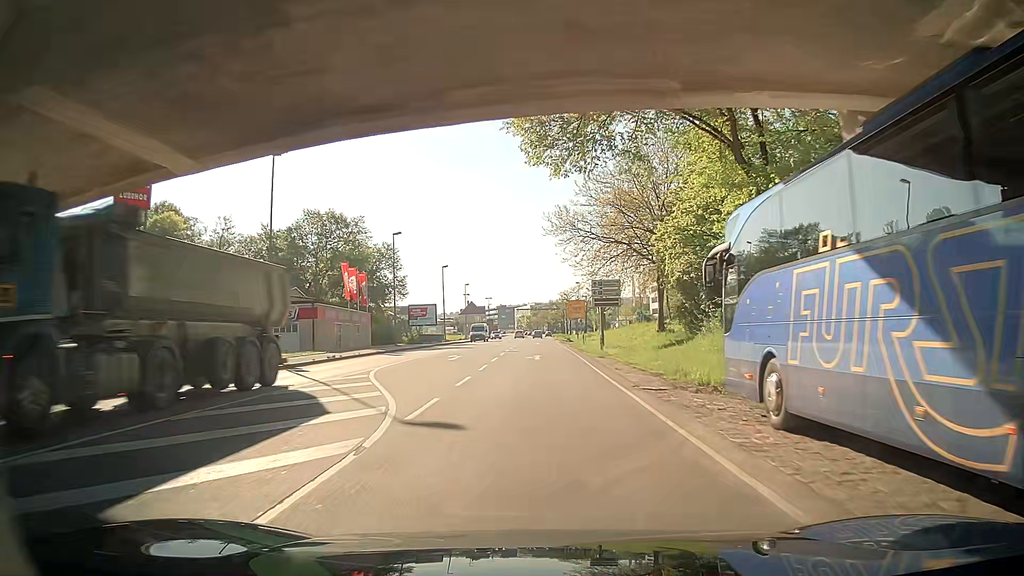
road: primary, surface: asphalt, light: Day
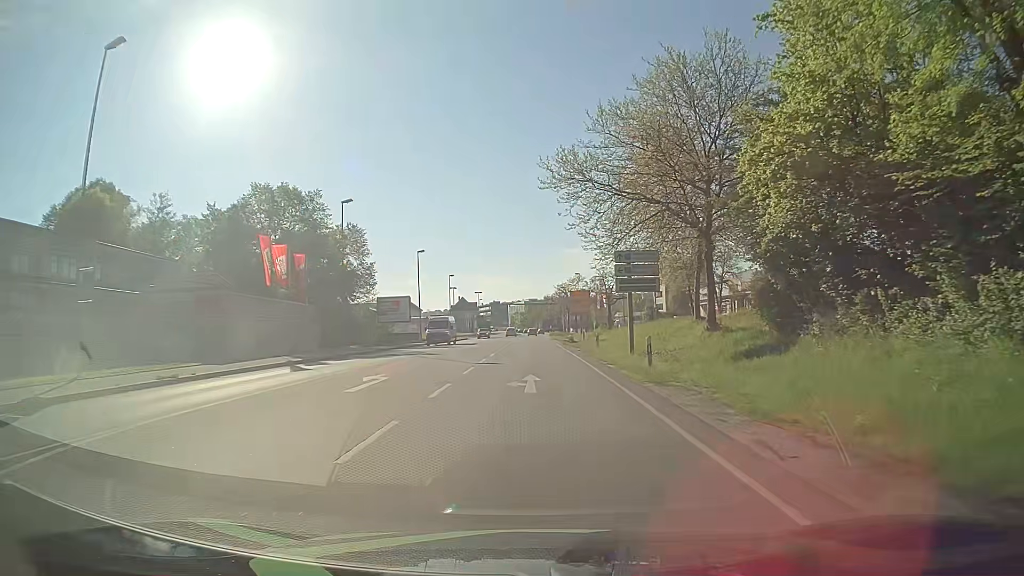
(0.0, +15.3) m; +1°
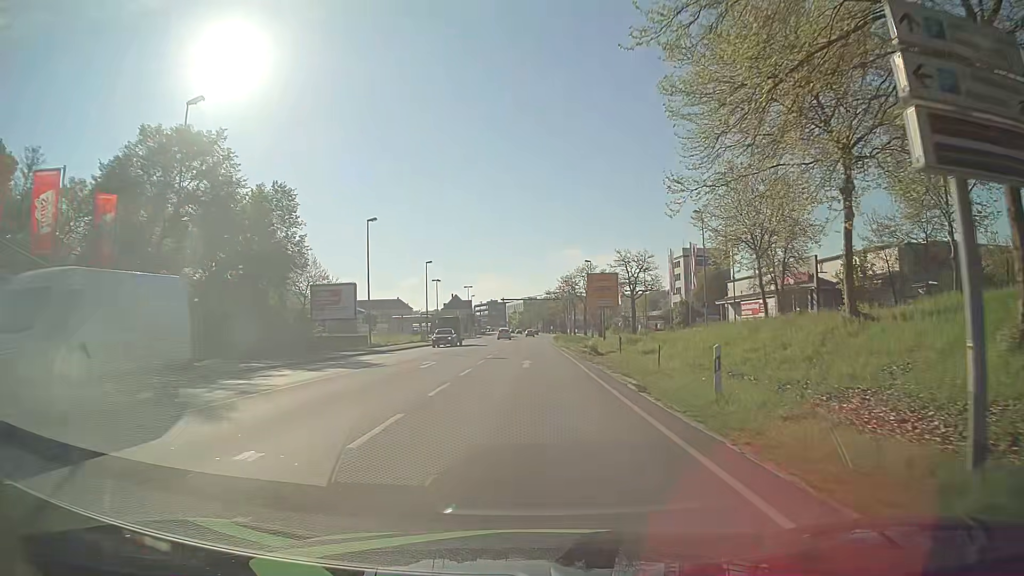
(+0.1, +23.0) m; 0°
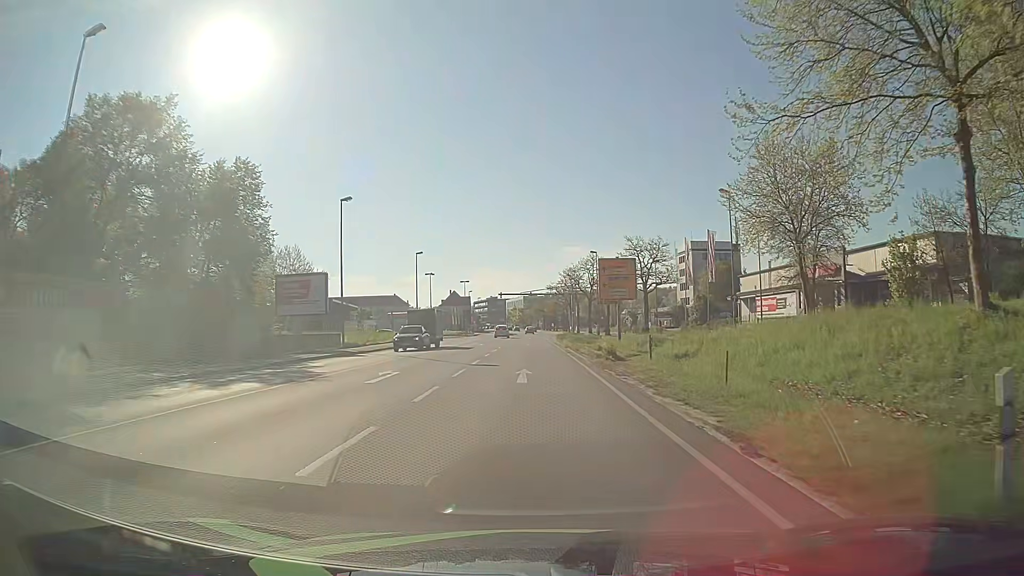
(0.0, +7.7) m; 0°
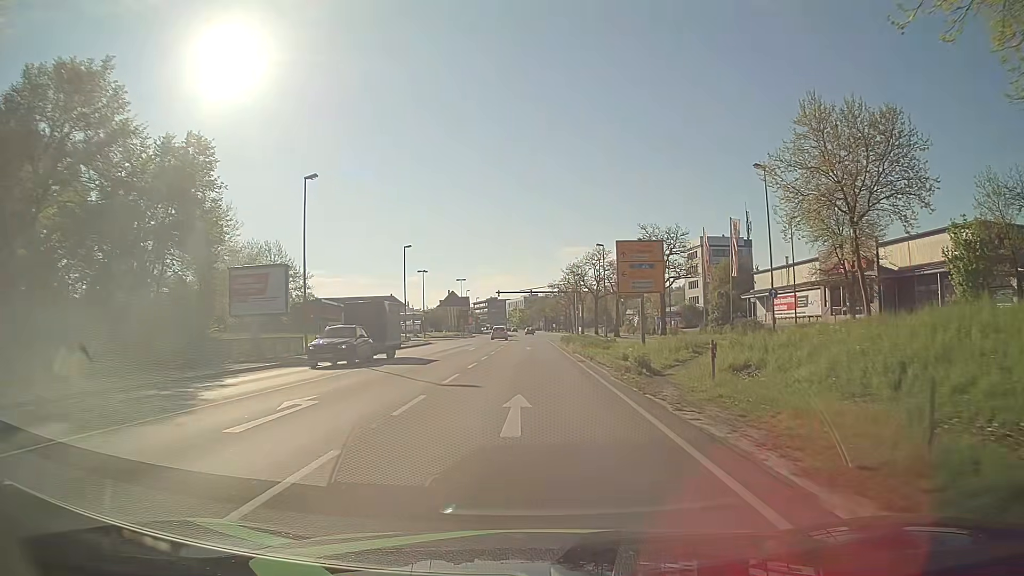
(0.0, +7.7) m; 0°
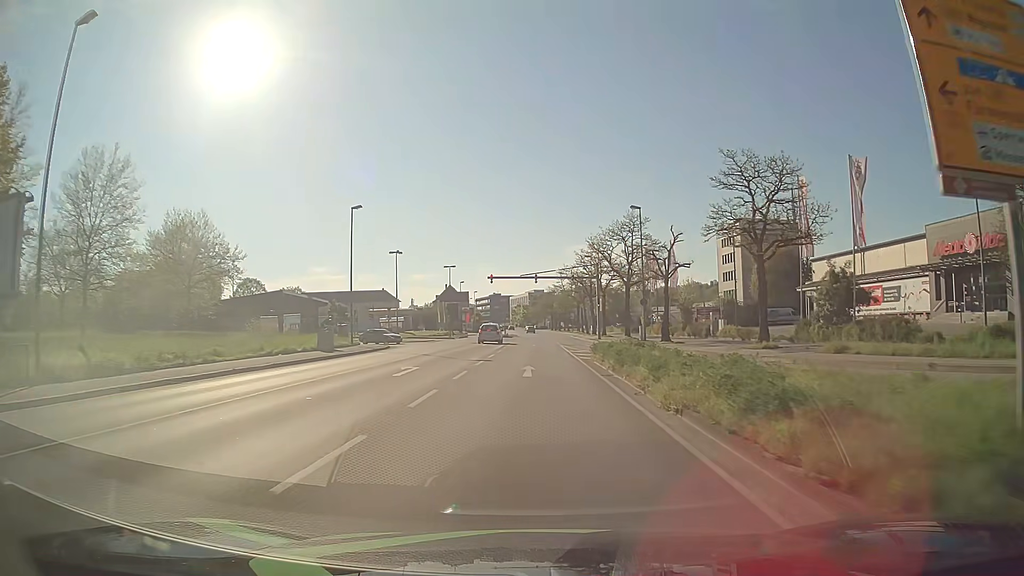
(0.0, +23.0) m; 0°
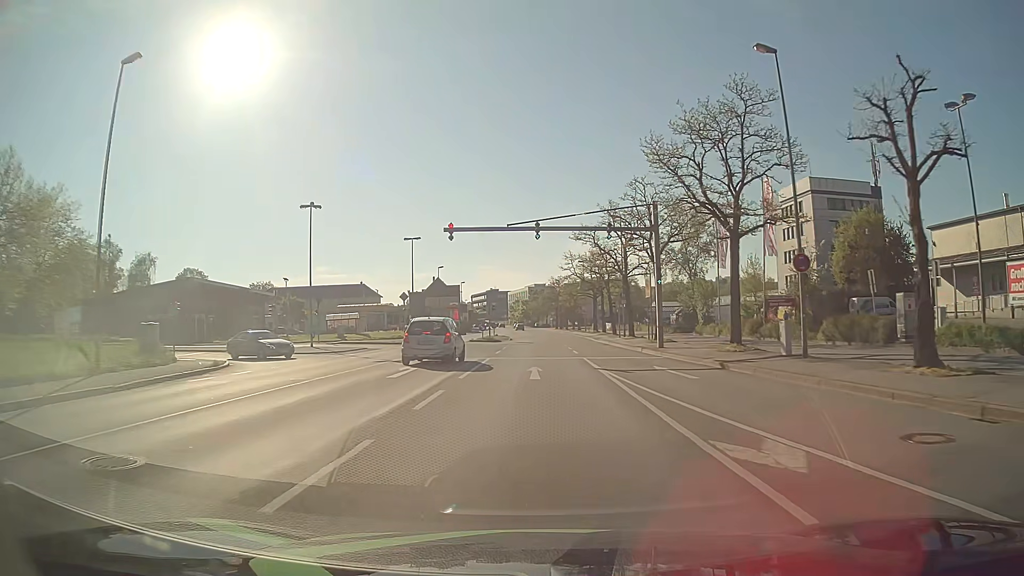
(0.0, +30.6) m; 0°
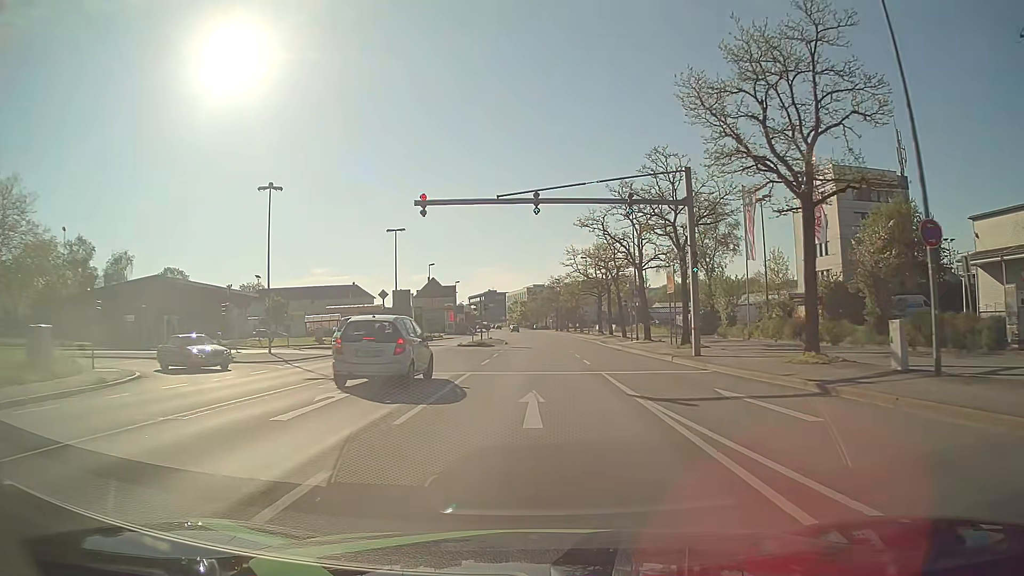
(0.0, +7.7) m; 0°
(0, +10) (0, +20) (0, +30) (0, +40) (0, +50) (0, +60) (0, +70) (0, +80) (0, +90) (0, +100) m
